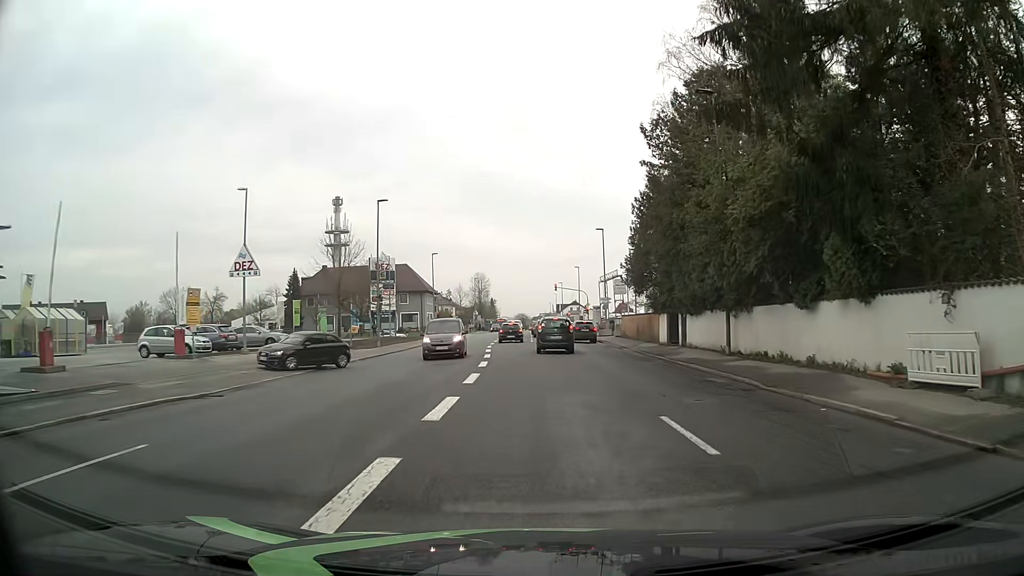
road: tertiary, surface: asphalt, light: Day
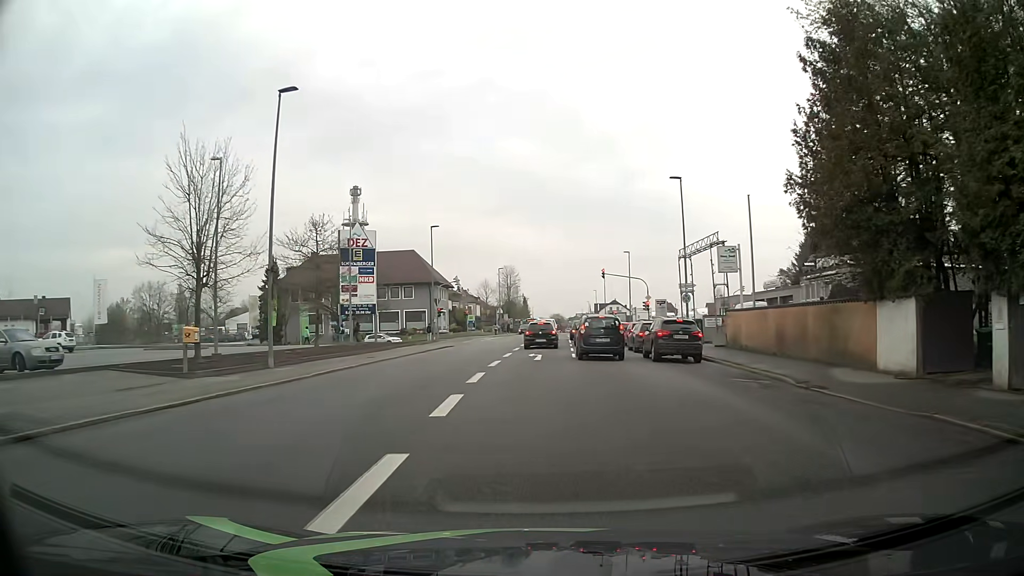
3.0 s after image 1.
(-0.3, +23.9) m; -3°
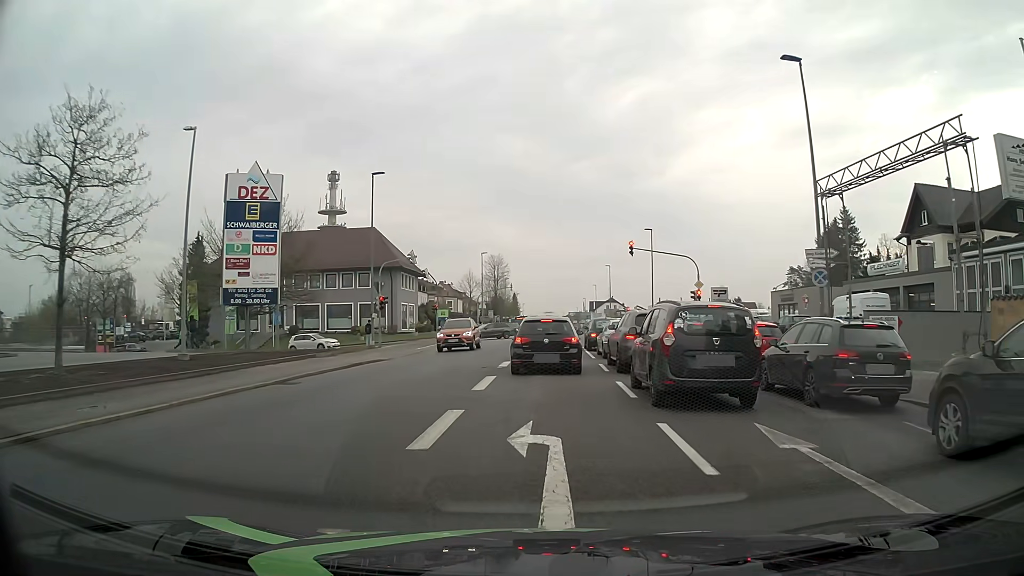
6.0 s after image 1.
(+0.1, +20.5) m; +1°
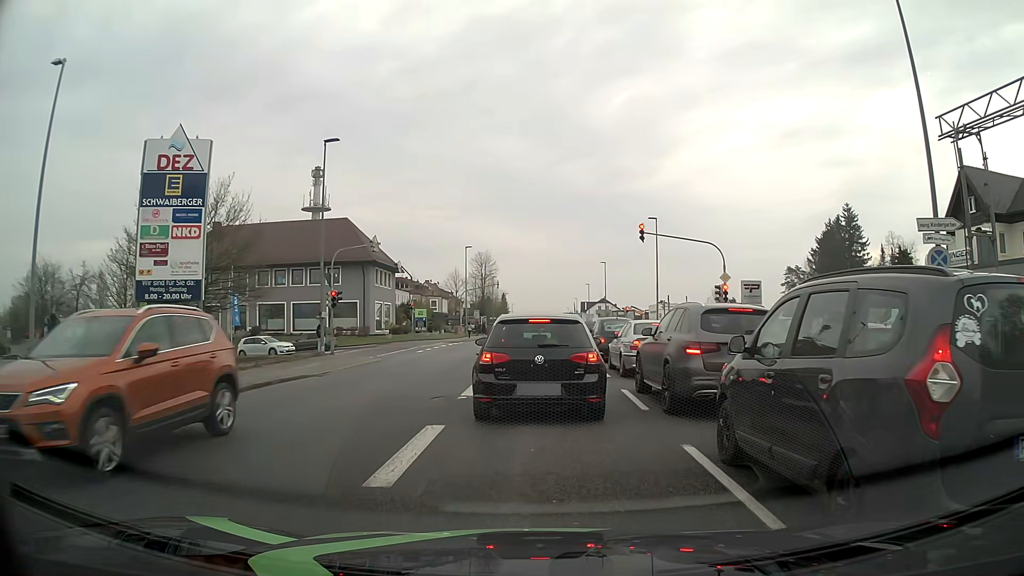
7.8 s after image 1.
(+0.1, +7.4) m; +3°
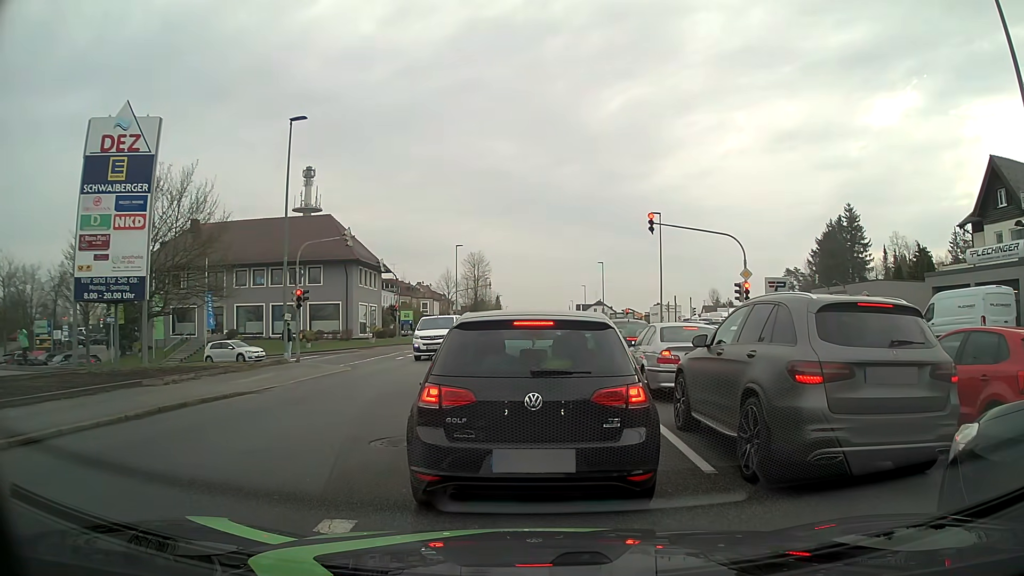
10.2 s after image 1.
(-0.1, +3.9) m; -1°
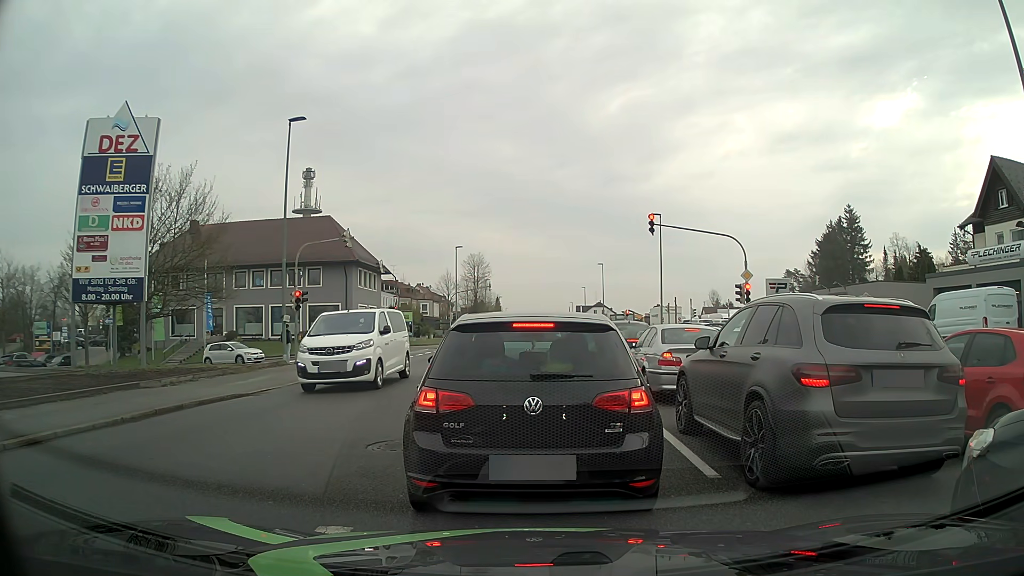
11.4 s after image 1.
(0.0, +0.2) m; 0°
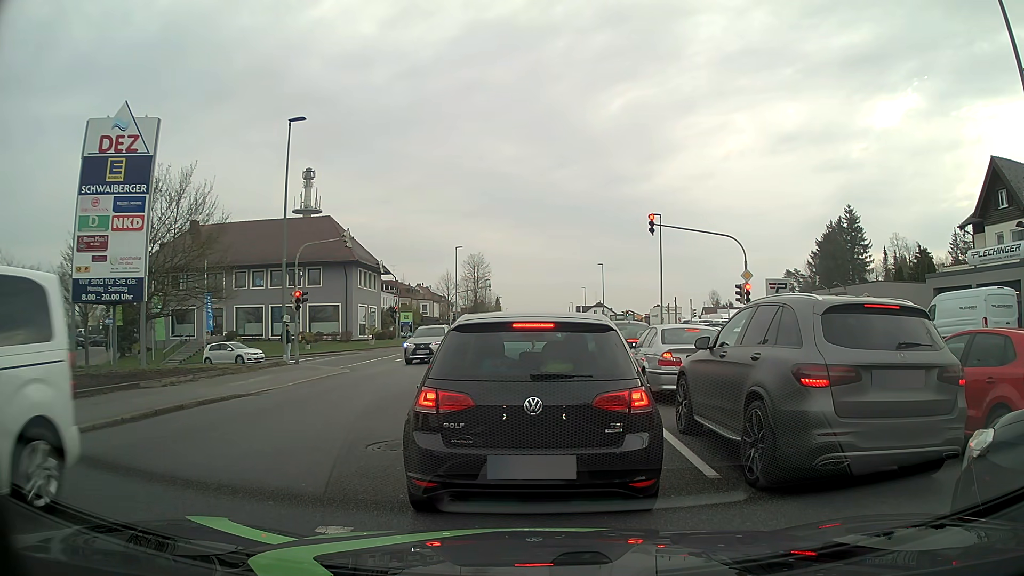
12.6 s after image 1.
(0.0, 0.0) m; 0°
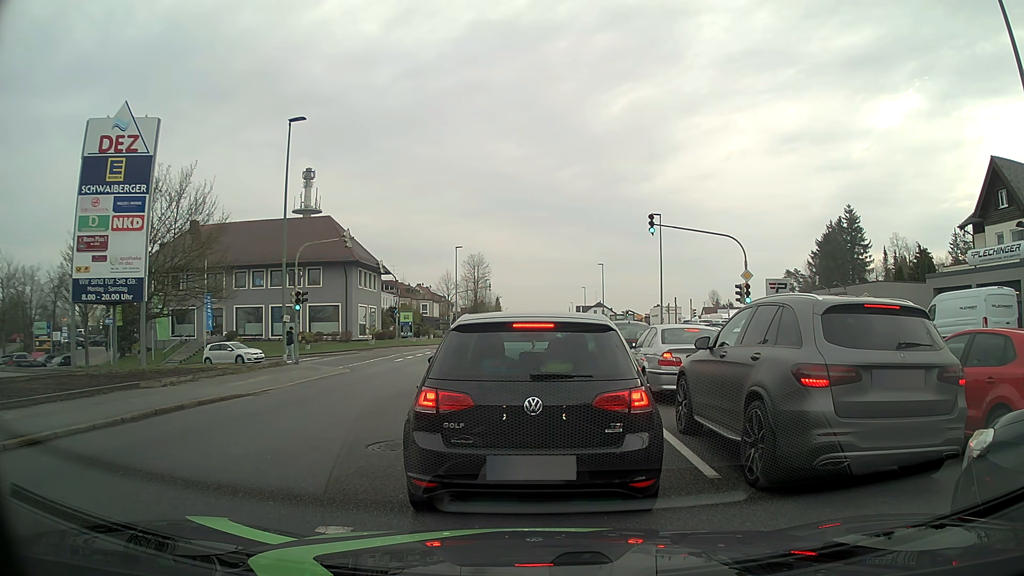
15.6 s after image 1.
(0.0, 0.0) m; 0°
